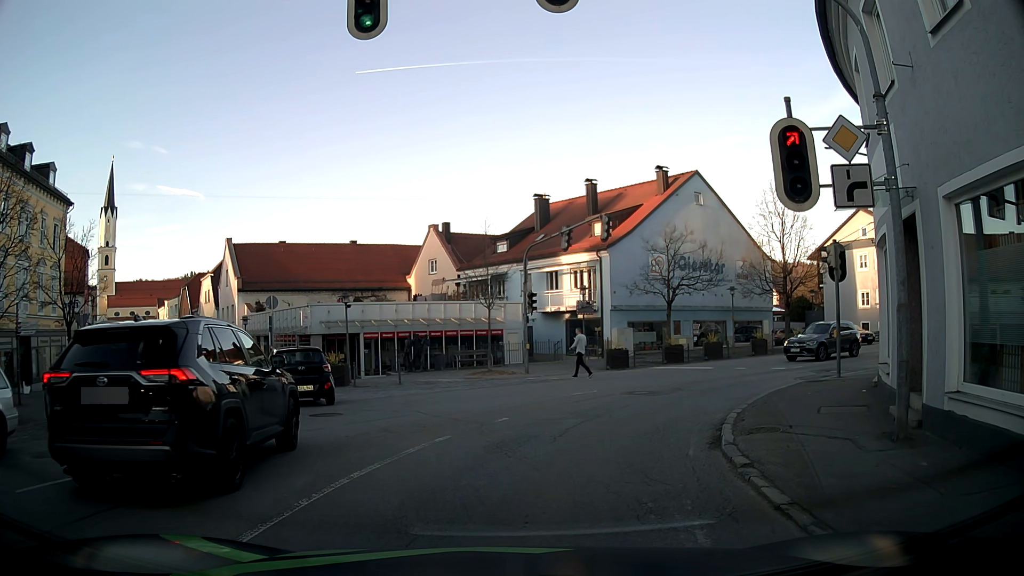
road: tertiary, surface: asphalt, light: Day
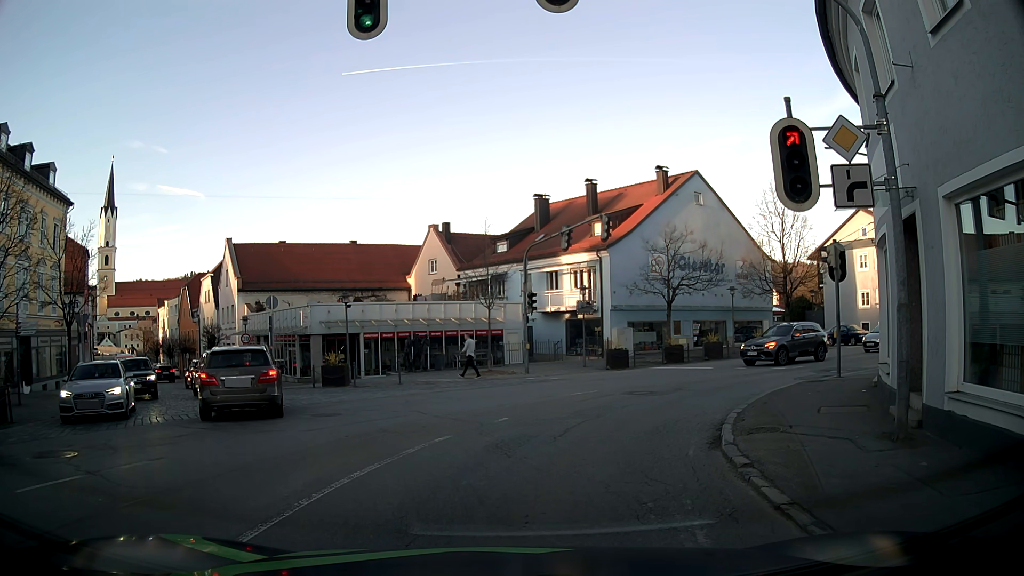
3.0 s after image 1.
(0.0, 0.0) m; 0°
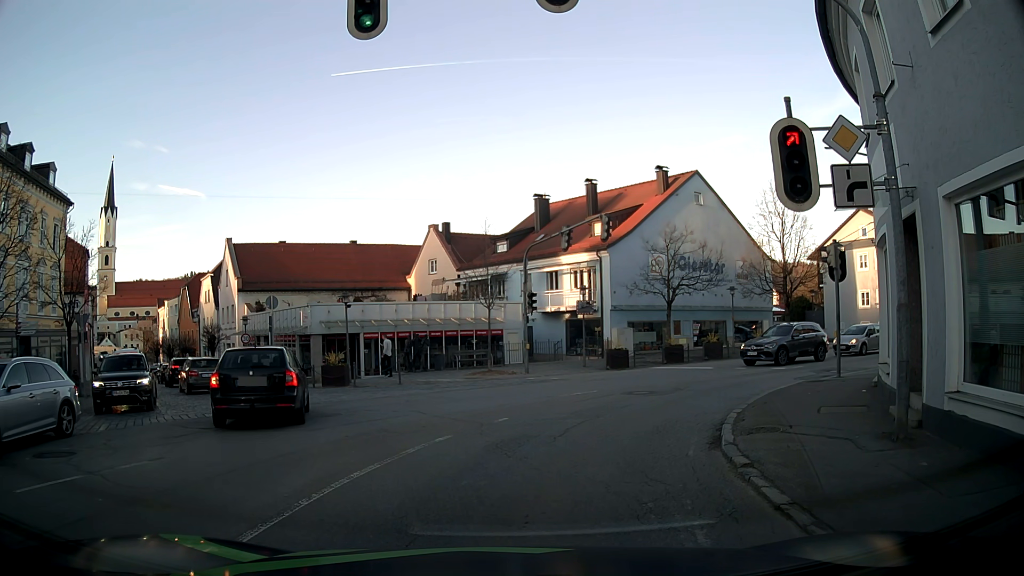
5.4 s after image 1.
(0.0, 0.0) m; 0°
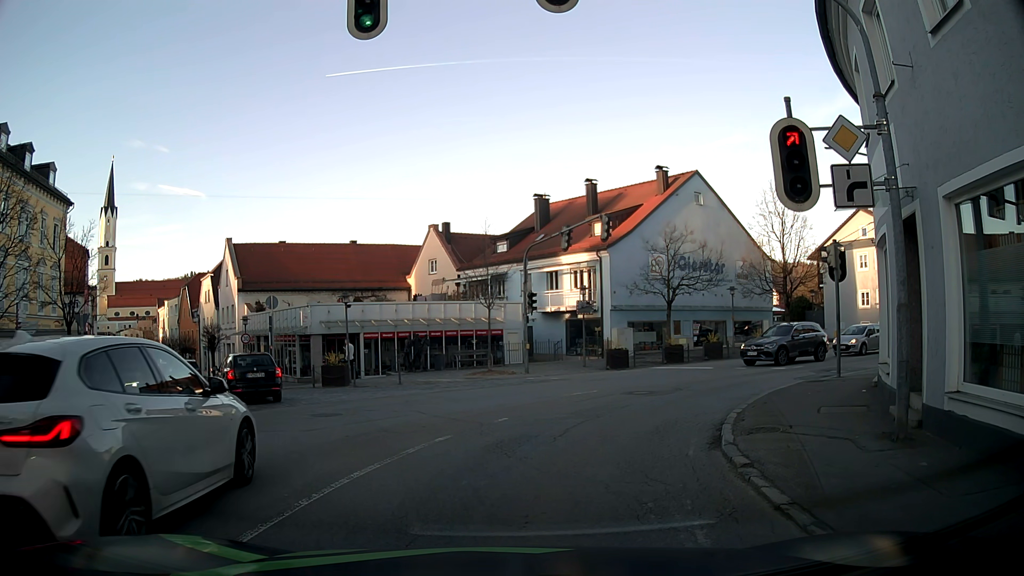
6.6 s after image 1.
(0.0, 0.0) m; 0°
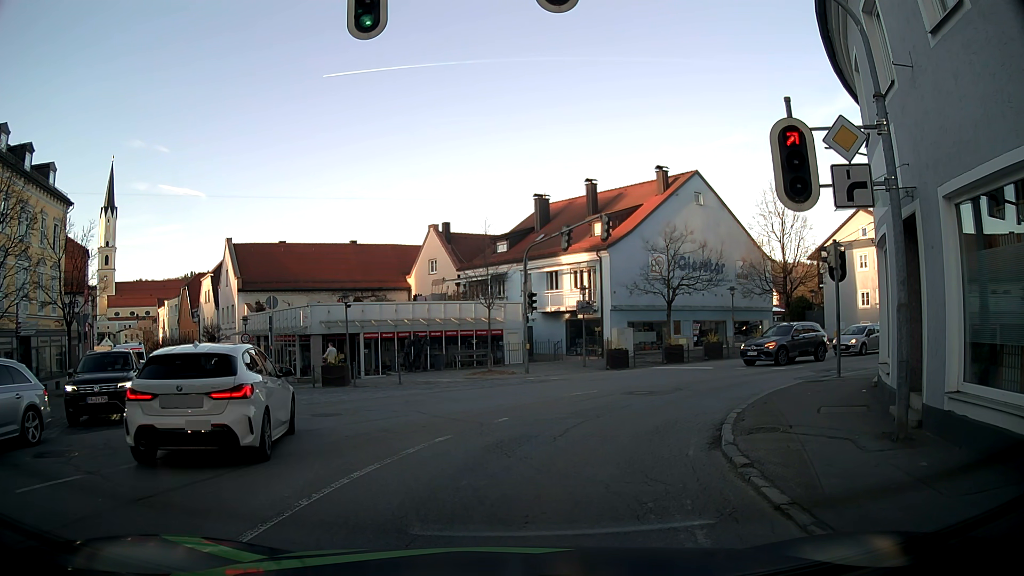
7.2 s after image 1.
(0.0, 0.0) m; 0°
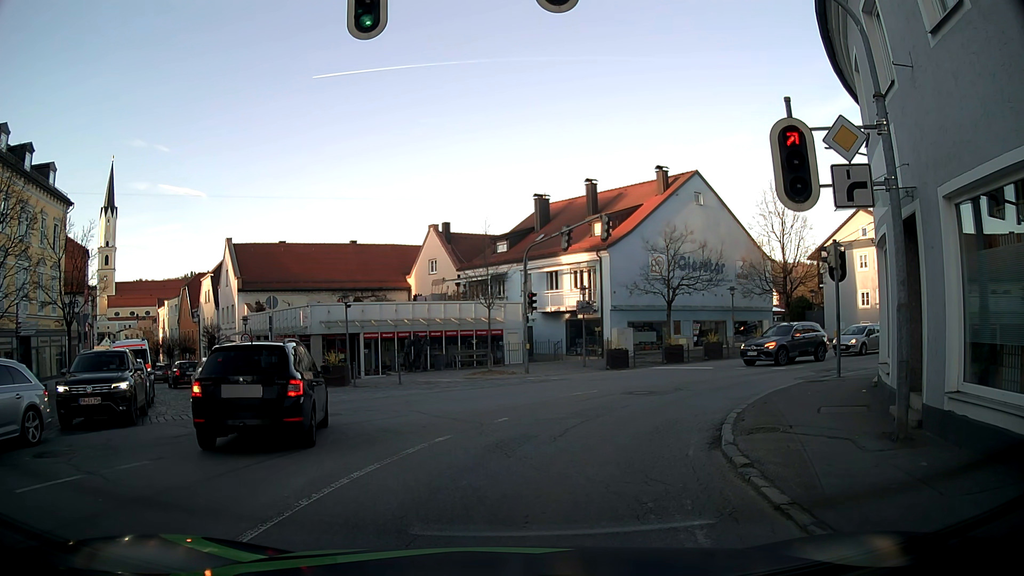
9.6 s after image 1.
(0.0, 0.0) m; 0°
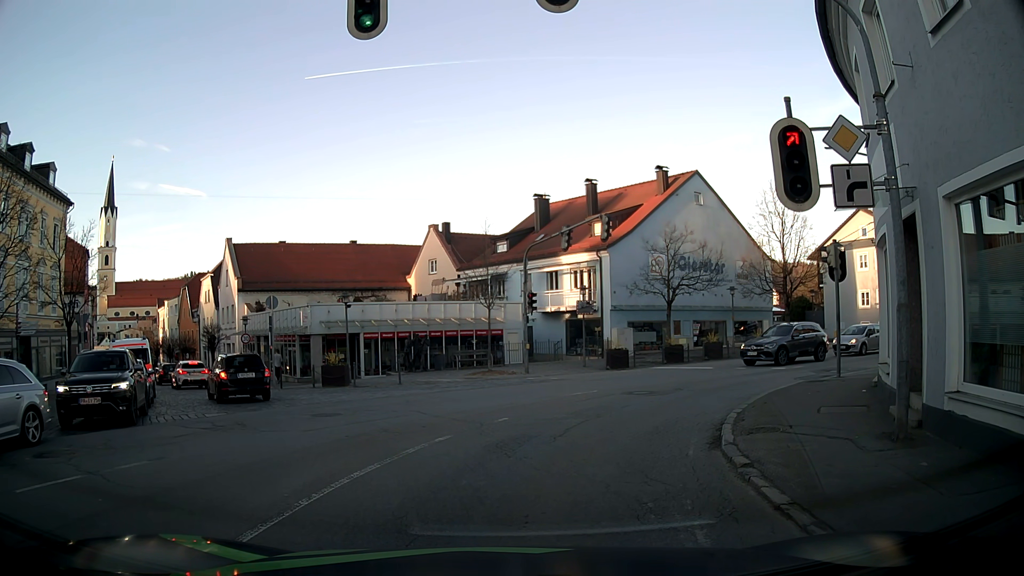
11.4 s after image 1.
(0.0, 0.0) m; 0°
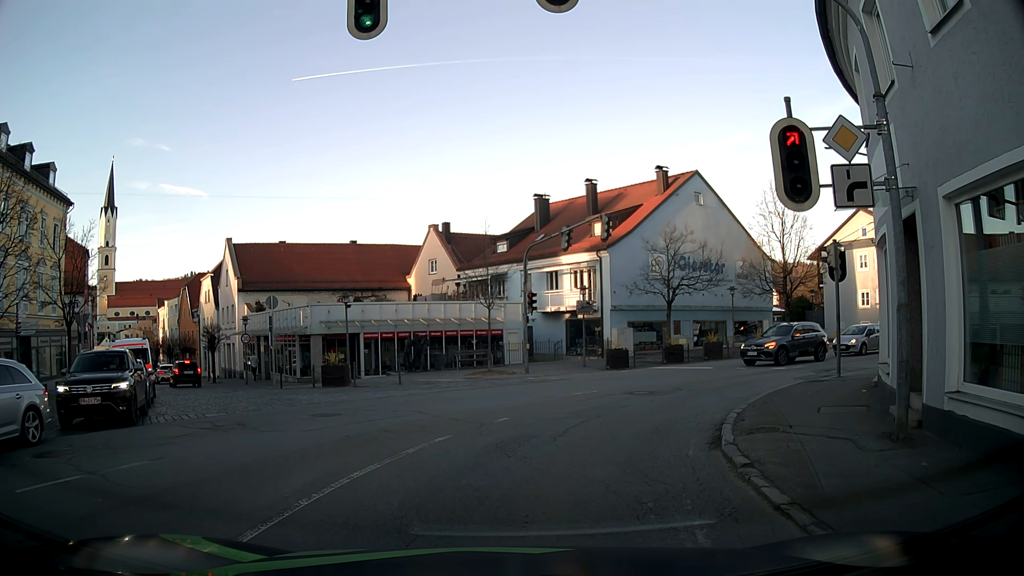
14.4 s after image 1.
(0.0, 0.0) m; 0°
